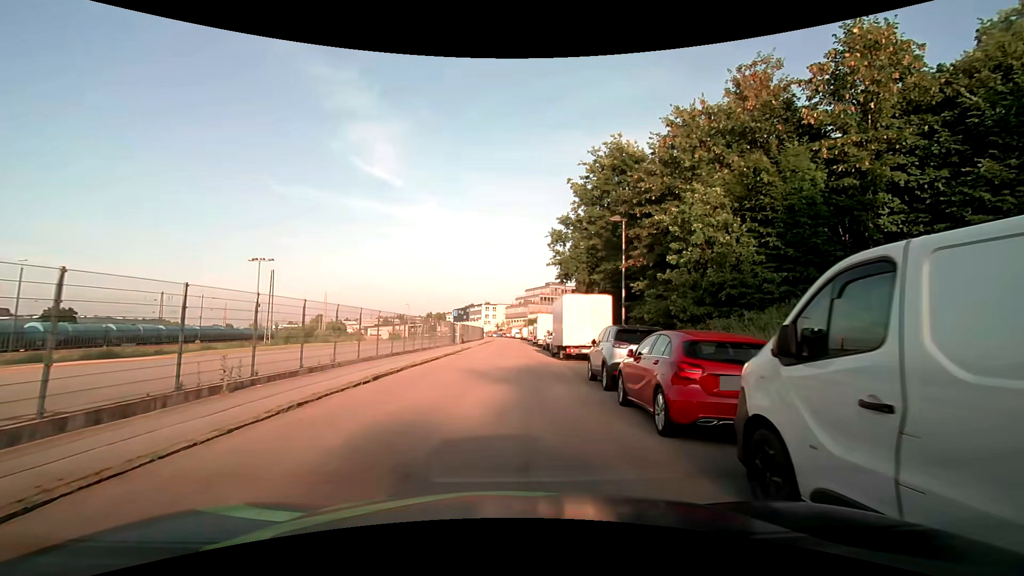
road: residential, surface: asphalt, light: Day
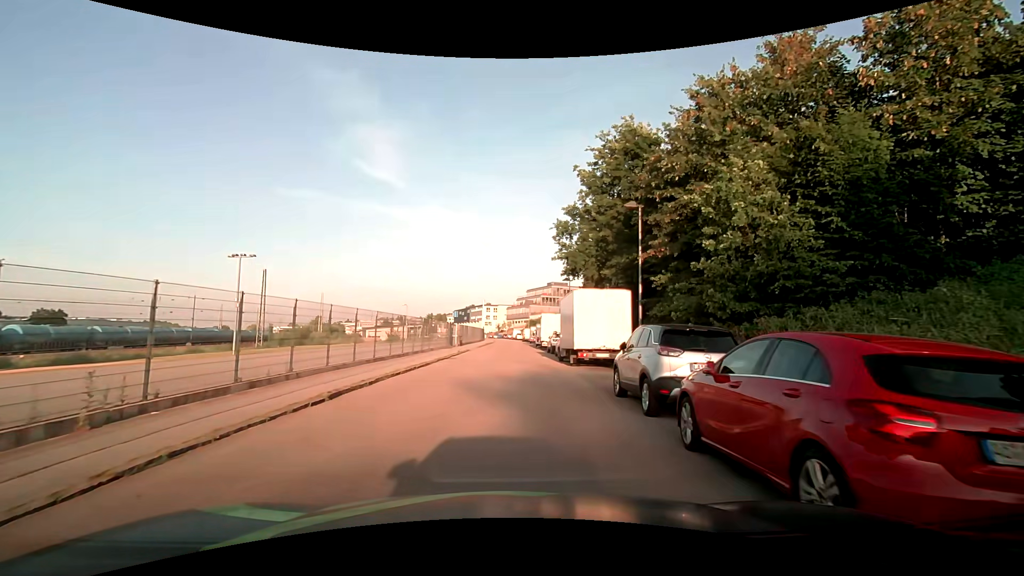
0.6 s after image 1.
(0.0, +3.5) m; 0°
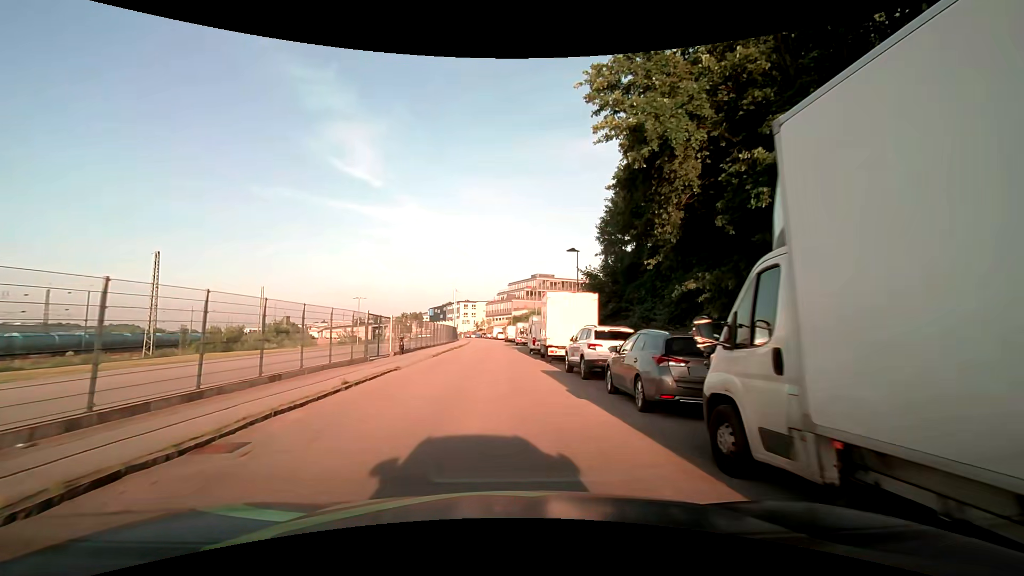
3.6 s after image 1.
(+0.1, +21.1) m; +2°
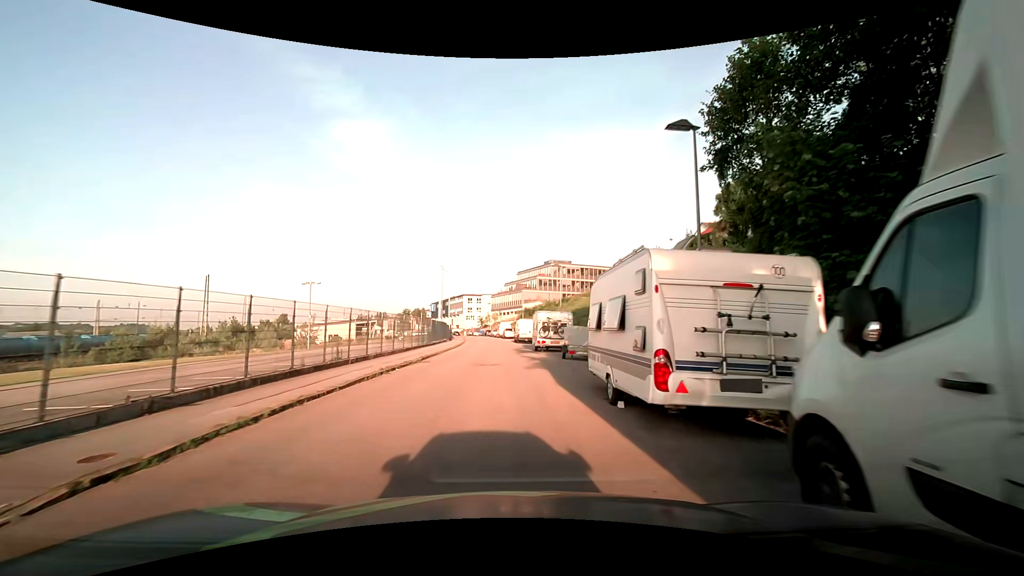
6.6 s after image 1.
(-0.2, +24.3) m; -1°
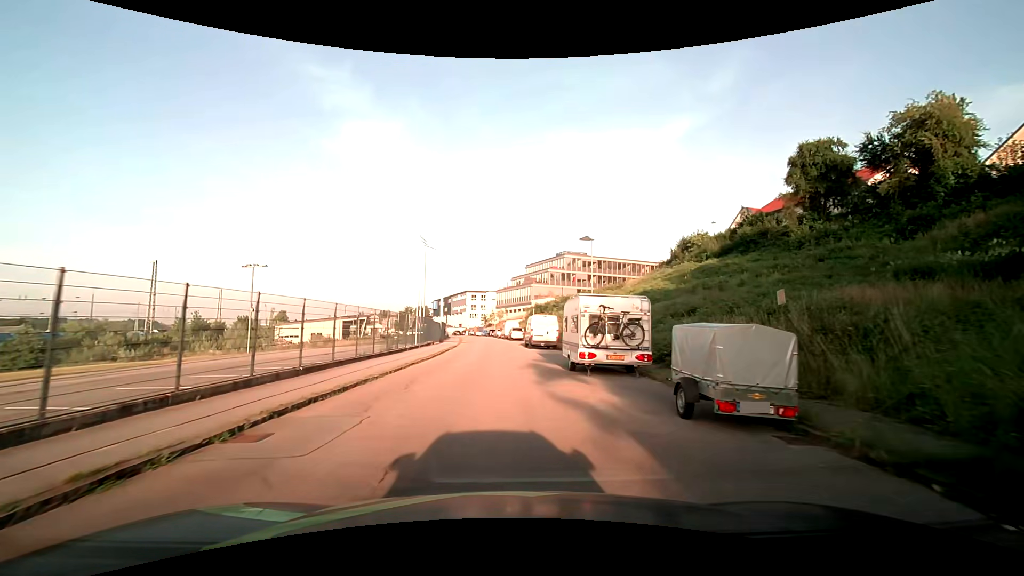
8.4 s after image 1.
(-0.2, +15.5) m; -1°
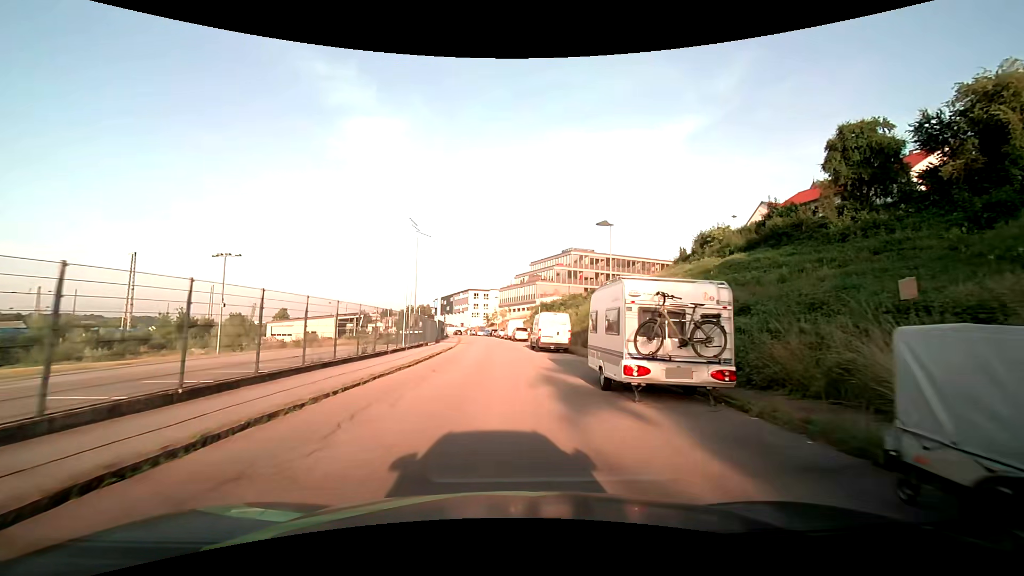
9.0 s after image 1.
(0.0, +5.3) m; 0°
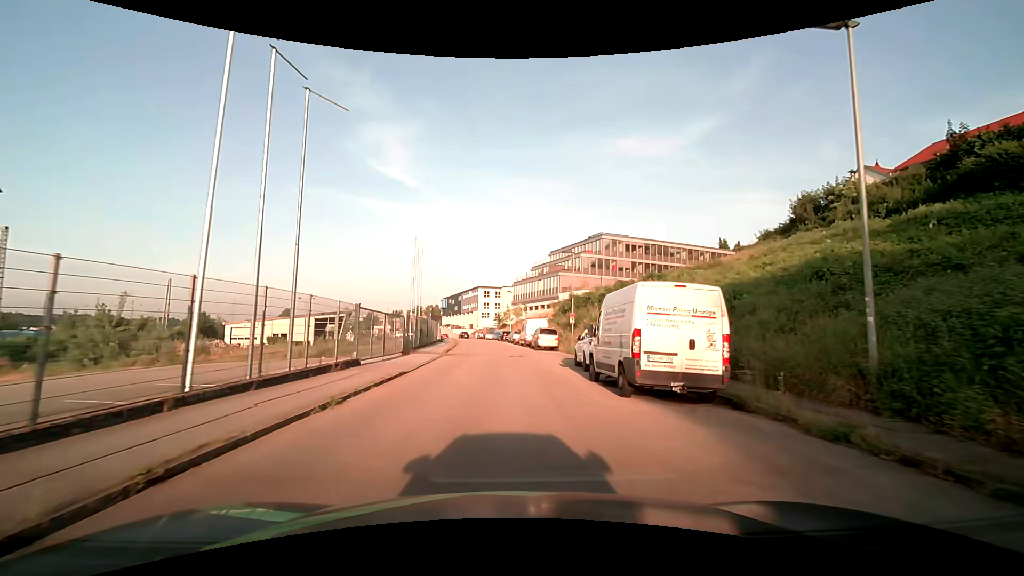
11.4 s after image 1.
(-0.5, +20.8) m; -2°
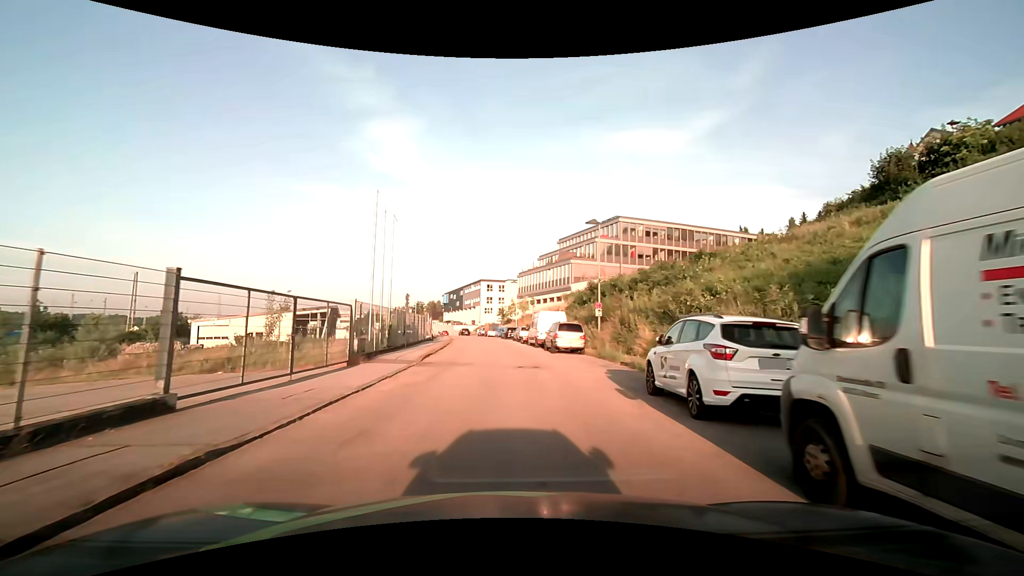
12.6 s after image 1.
(0.0, +10.4) m; 0°
(0, +10) (0, +20) (-1, +30) (-2, +40) (-2, +50) (-3, +60) (-5, +70) (-7, +80) (-9, +89) (-11, +99) m
